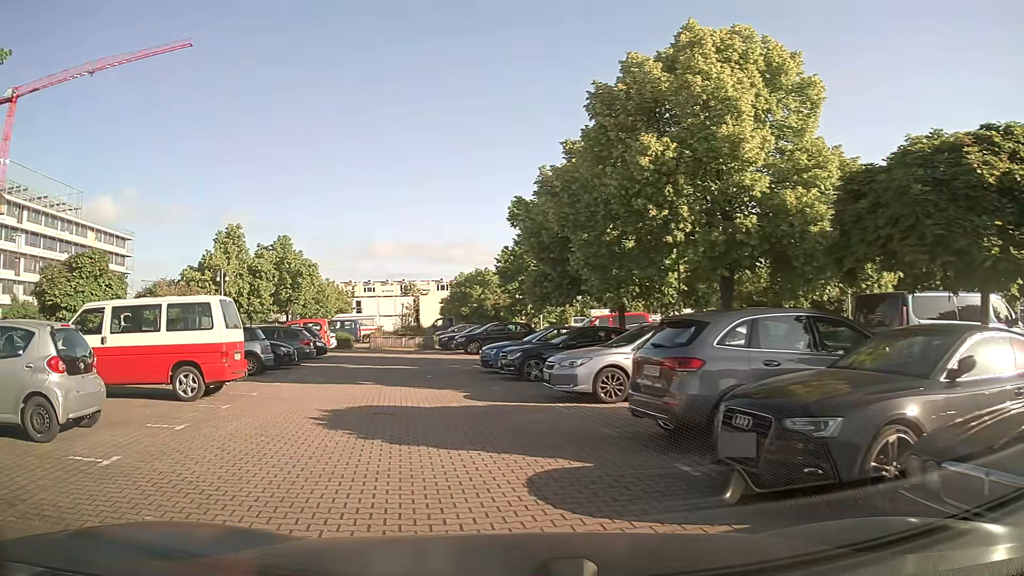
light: Day
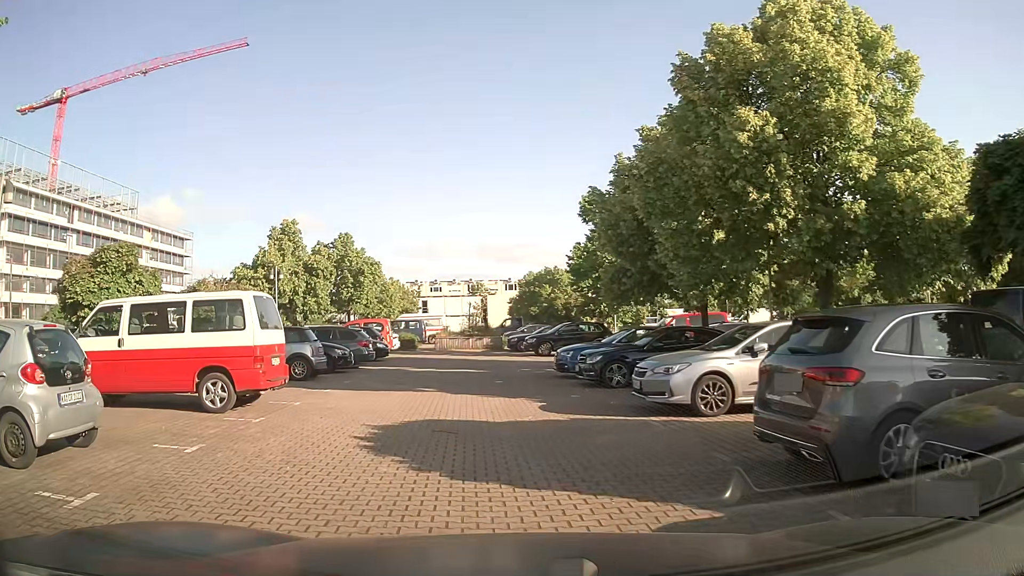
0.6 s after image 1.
(-0.1, +1.8) m; -7°
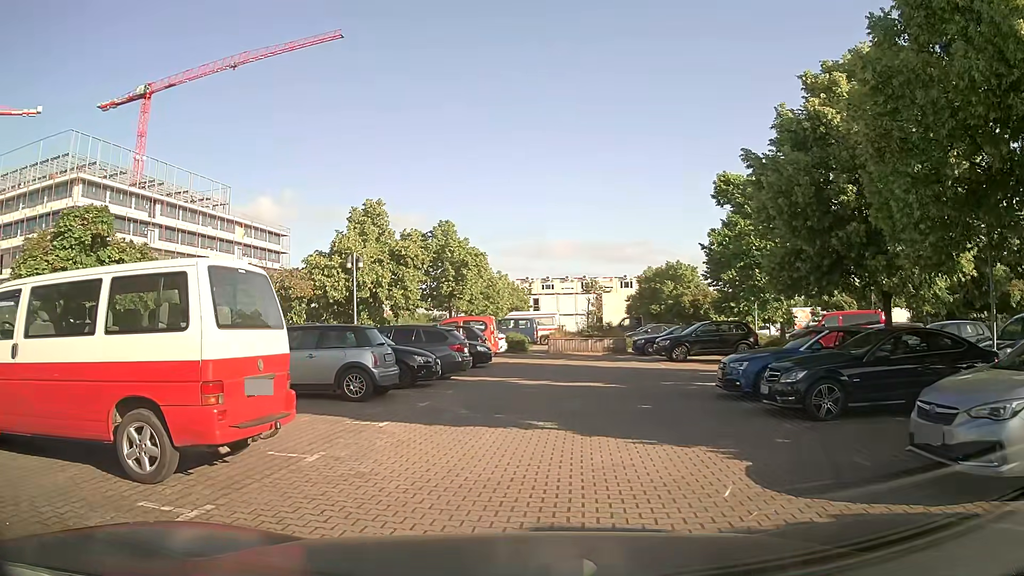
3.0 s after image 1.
(-0.4, +5.3) m; -7°
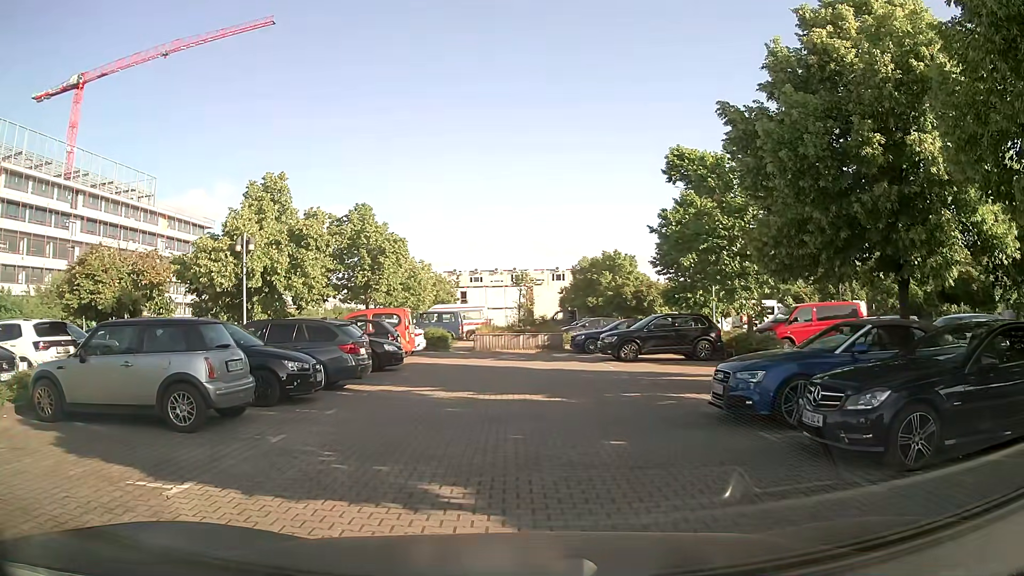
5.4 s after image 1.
(0.0, +4.2) m; +4°
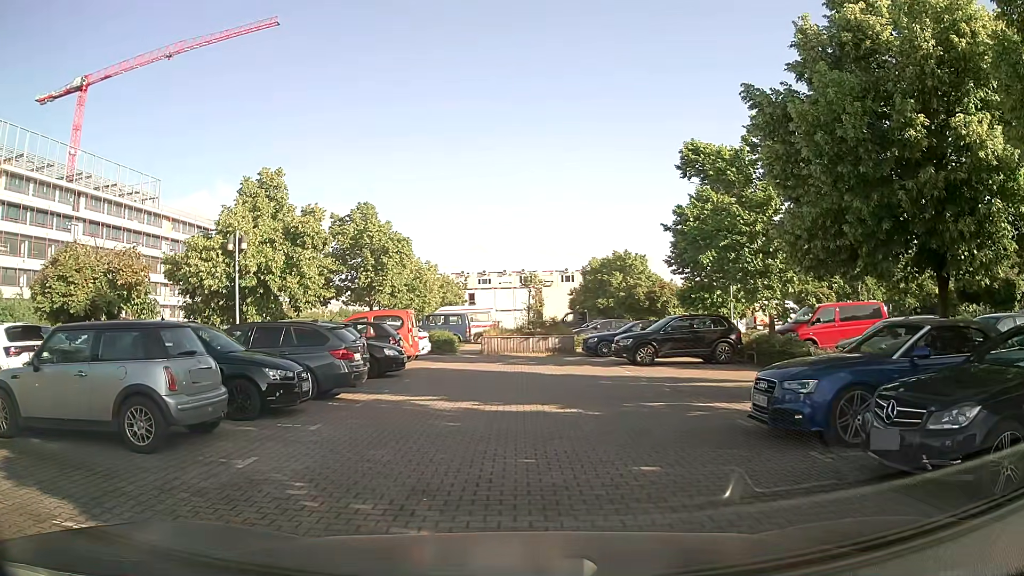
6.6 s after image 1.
(0.0, +1.3) m; 0°
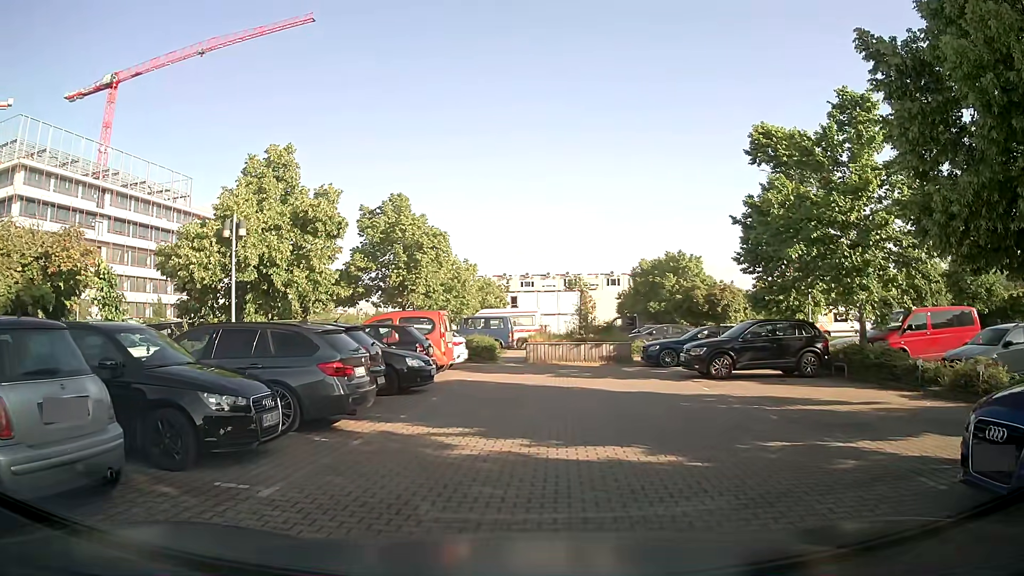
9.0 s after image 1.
(-0.2, +3.6) m; -3°
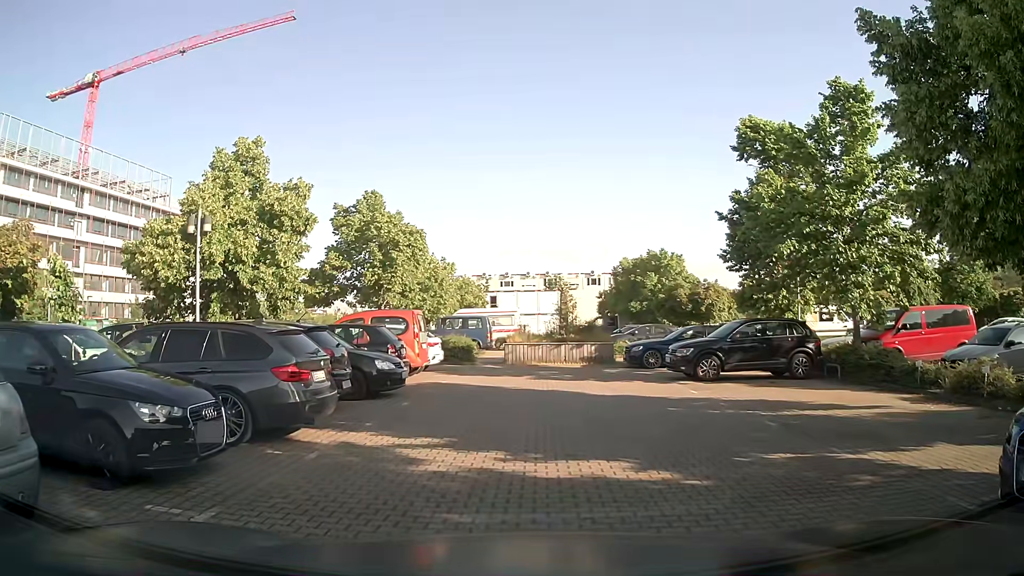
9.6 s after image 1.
(0.0, +0.8) m; +1°
